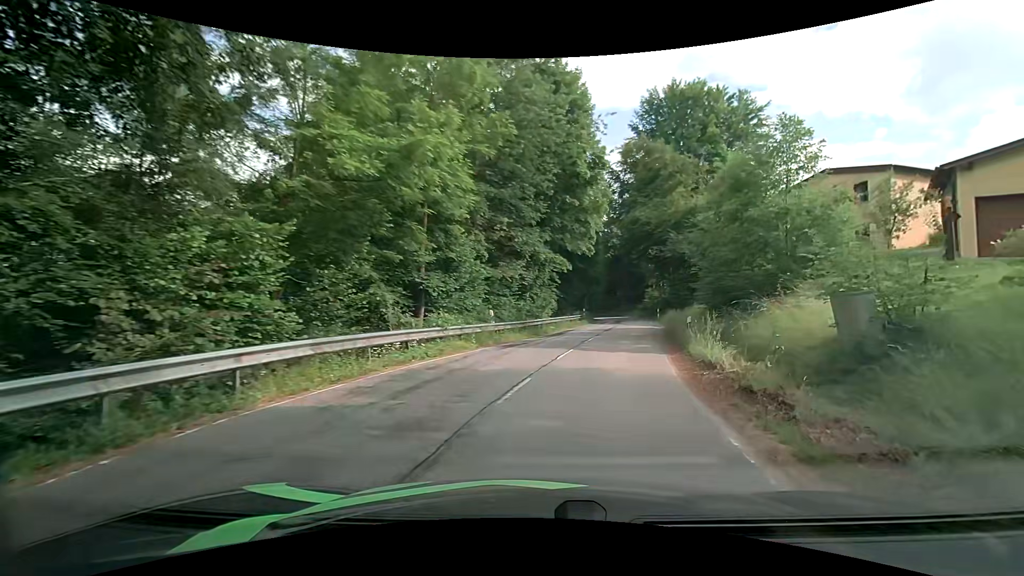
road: tertiary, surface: asphalt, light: Day
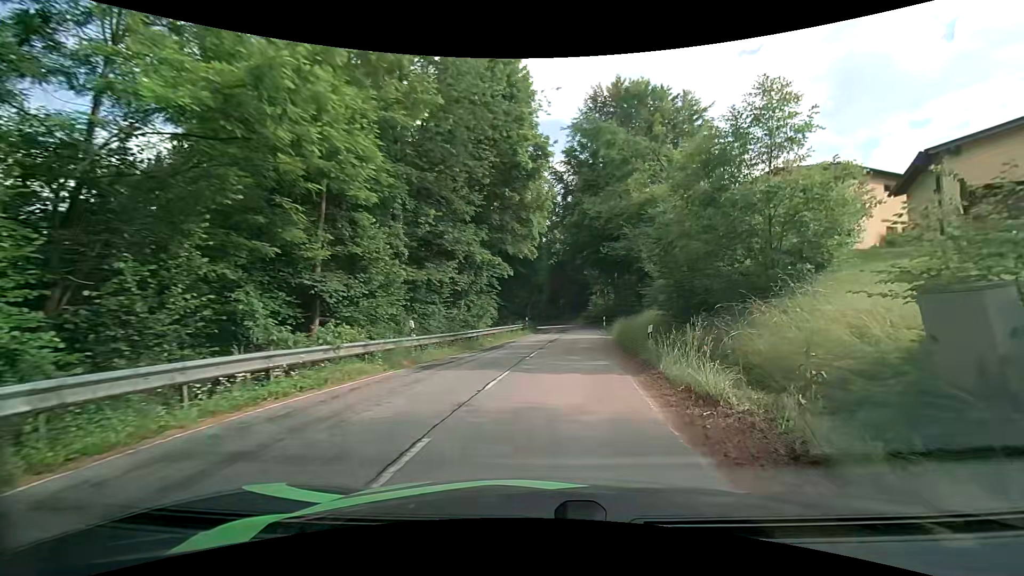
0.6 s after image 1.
(+0.3, +3.8) m; +9°
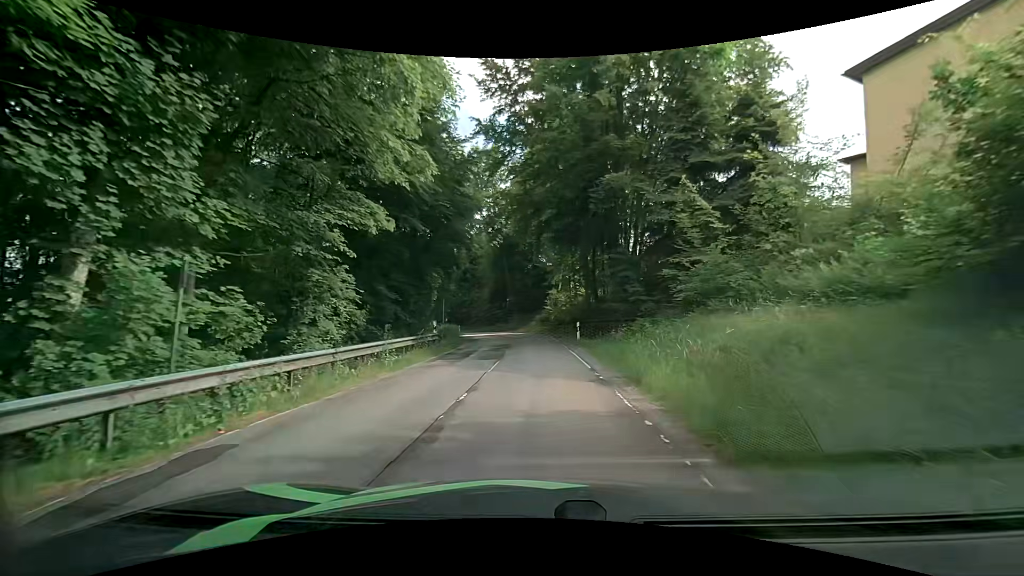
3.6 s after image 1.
(+0.6, +21.2) m; +3°
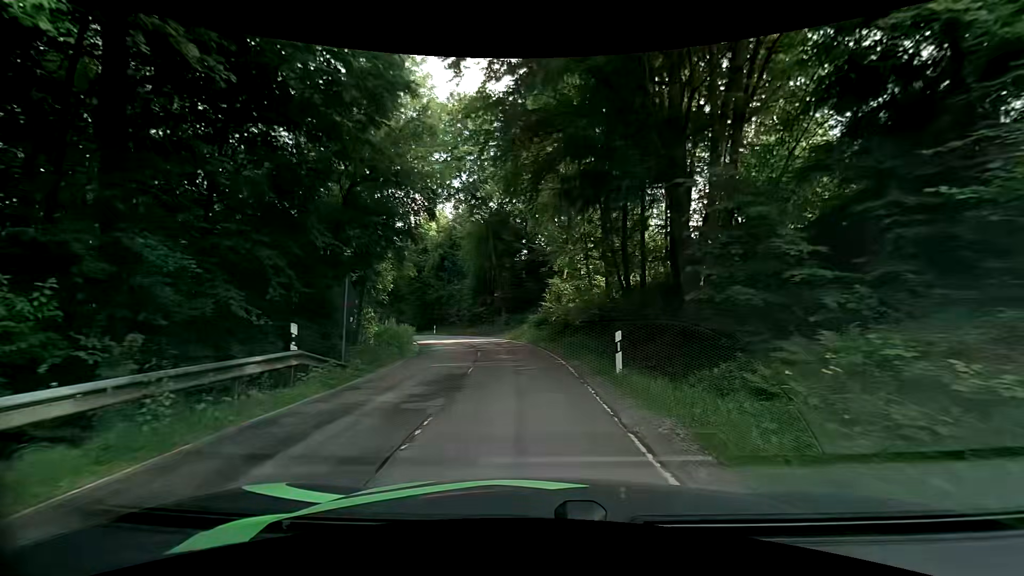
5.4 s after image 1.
(+0.2, +13.5) m; 0°
(0, +10) (-1, +20) (-3, +30) (-6, +39) (-10, +48) (-15, +57) (-20, +66) (-25, +74) (-30, +83) (-35, +91) m
